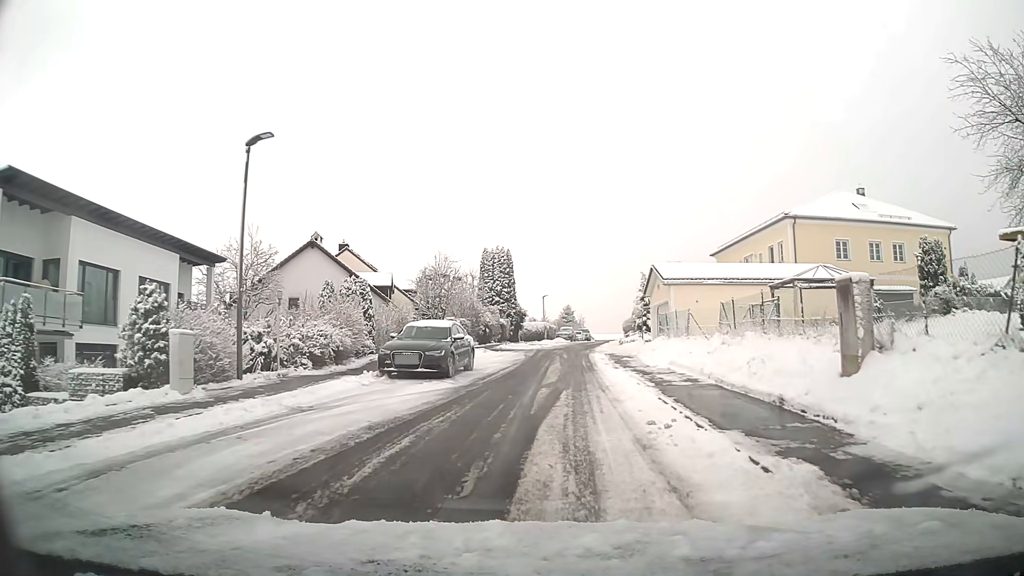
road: unclassified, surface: asphalt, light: Day
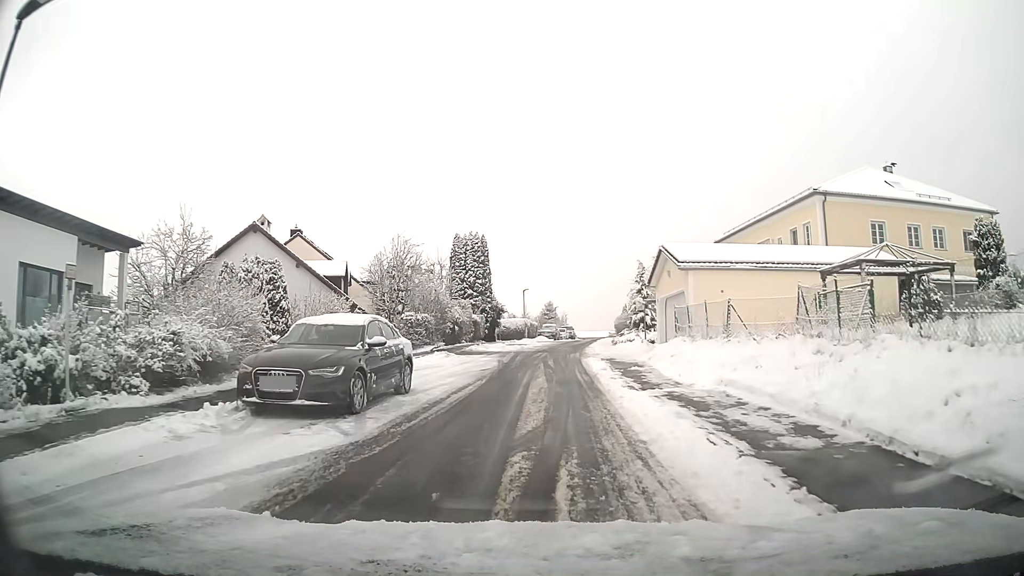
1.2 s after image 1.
(+0.1, +7.5) m; +2°
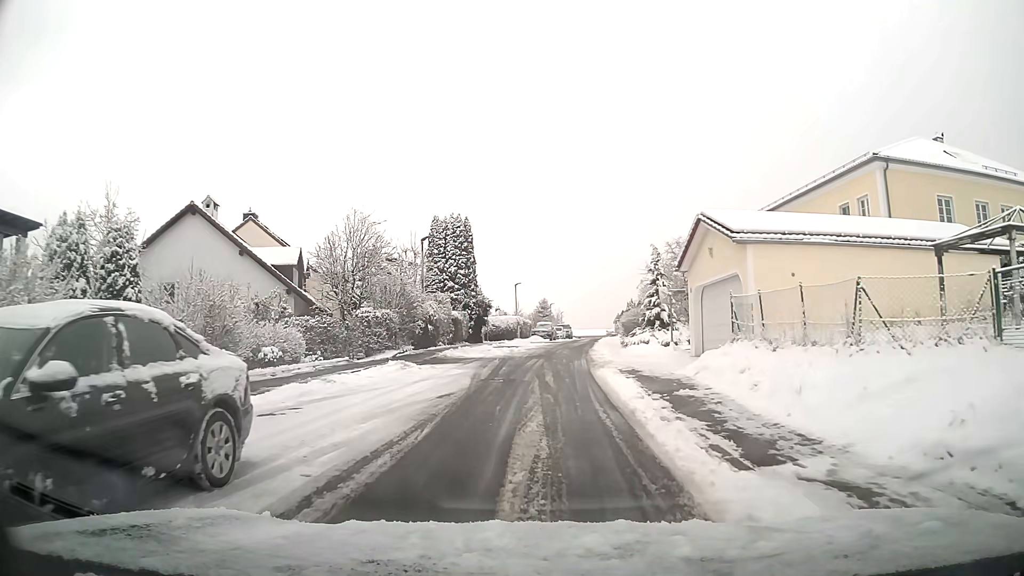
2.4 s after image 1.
(0.0, +7.6) m; 0°
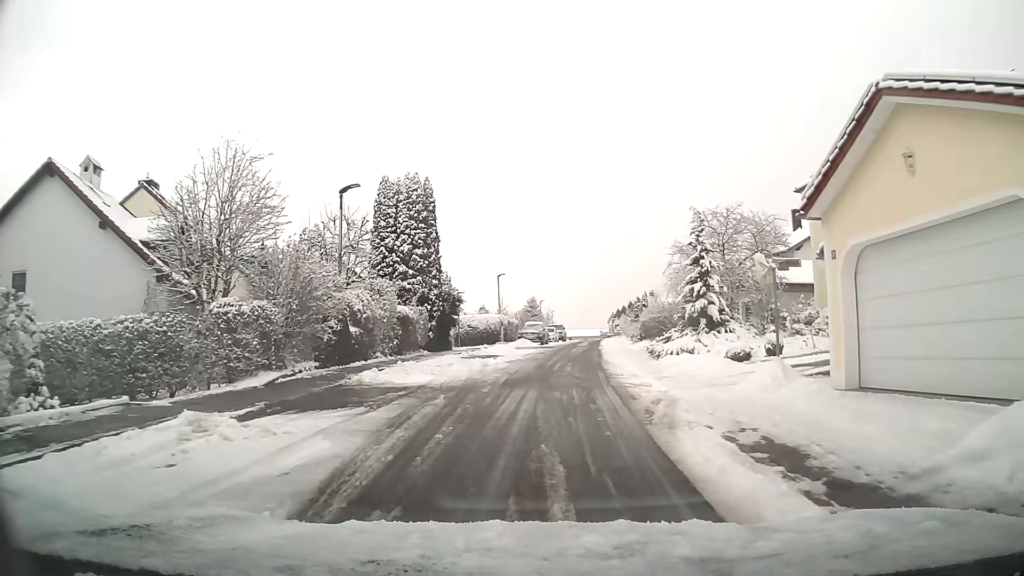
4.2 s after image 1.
(+0.1, +11.8) m; +1°
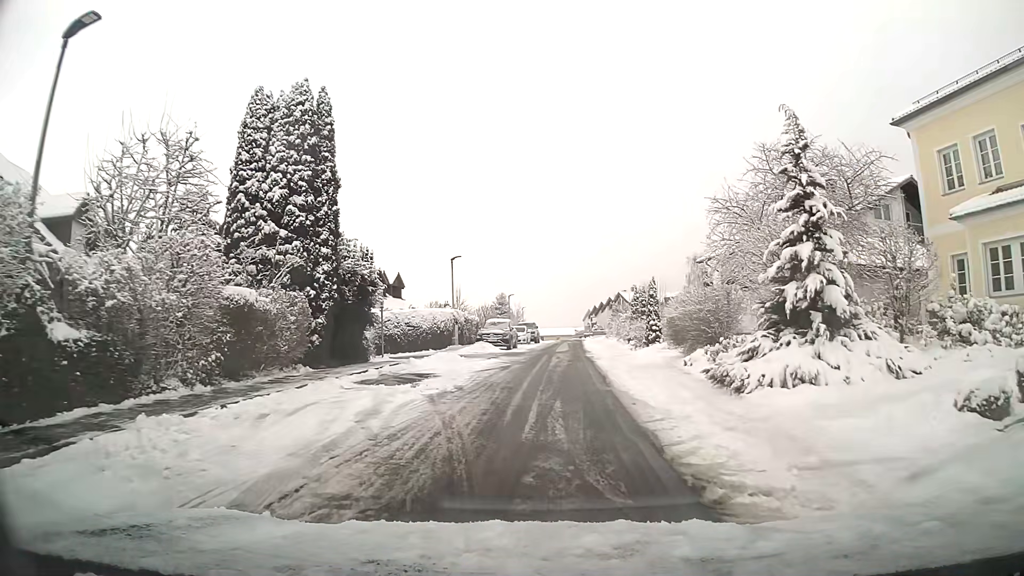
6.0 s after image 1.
(+0.2, +12.2) m; +2°
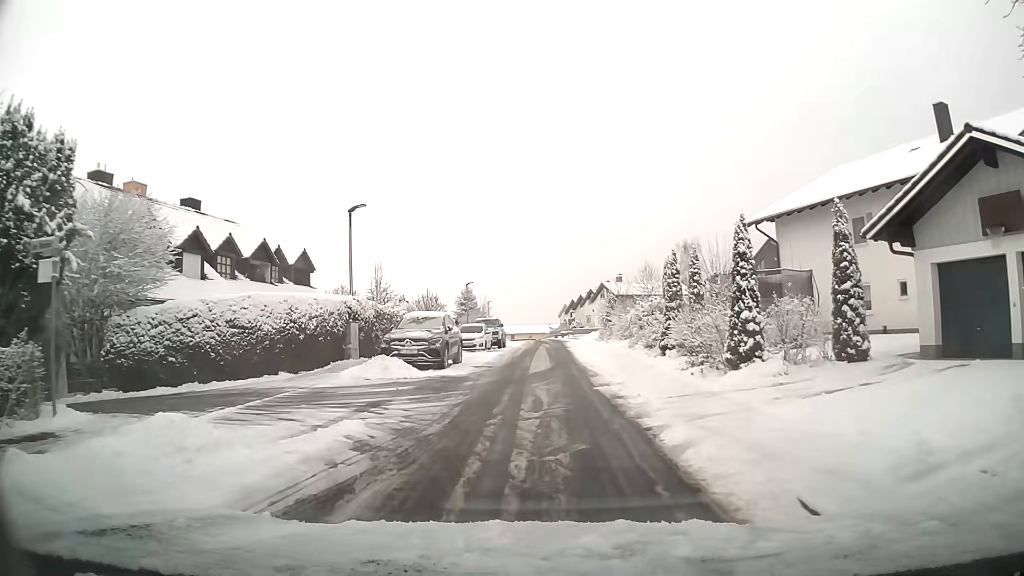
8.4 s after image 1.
(+0.4, +16.7) m; +2°
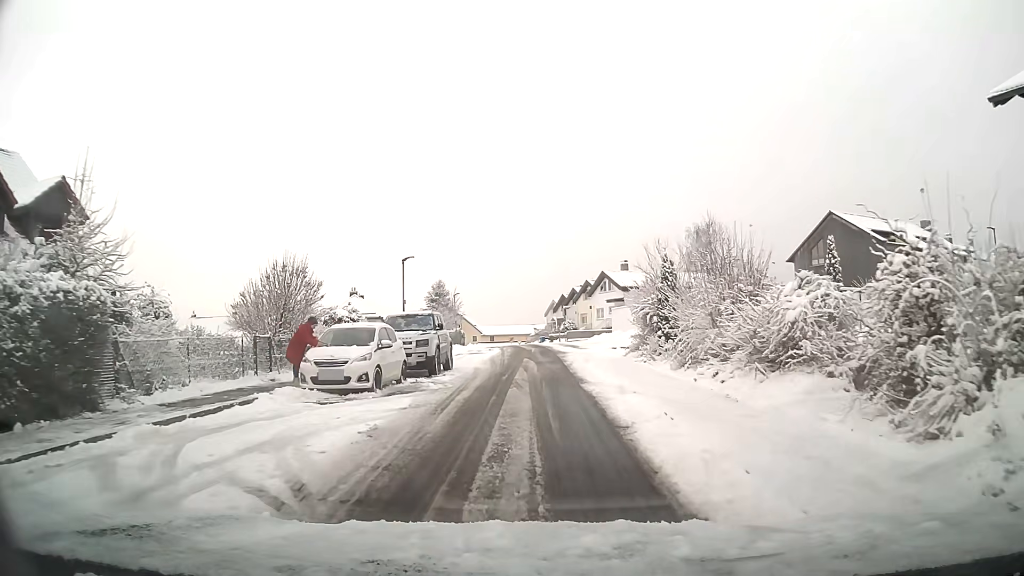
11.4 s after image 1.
(+0.3, +20.9) m; +1°
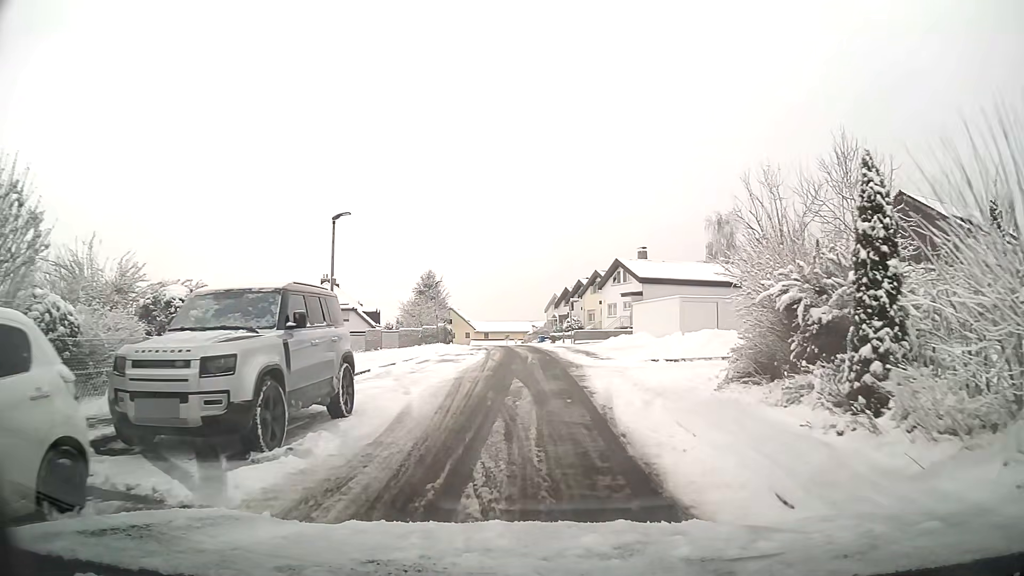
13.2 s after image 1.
(0.0, +12.1) m; 0°
(0, +10) (0, +20) (0, +30) (0, +40) (-1, +50) (-2, +60) (-3, +70) (-4, +80) (-5, +90) (-7, +100) m
